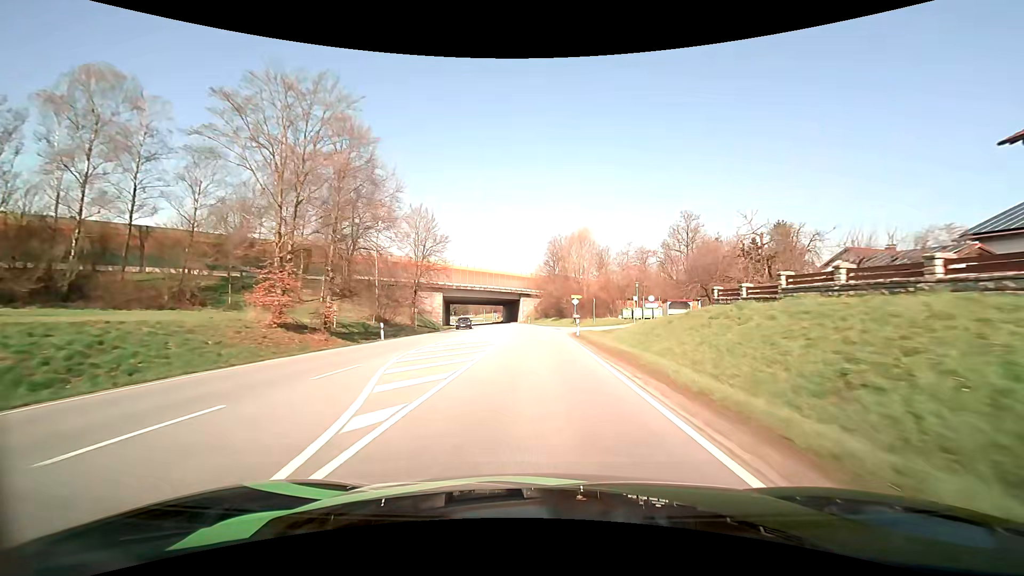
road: primary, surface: asphalt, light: Day
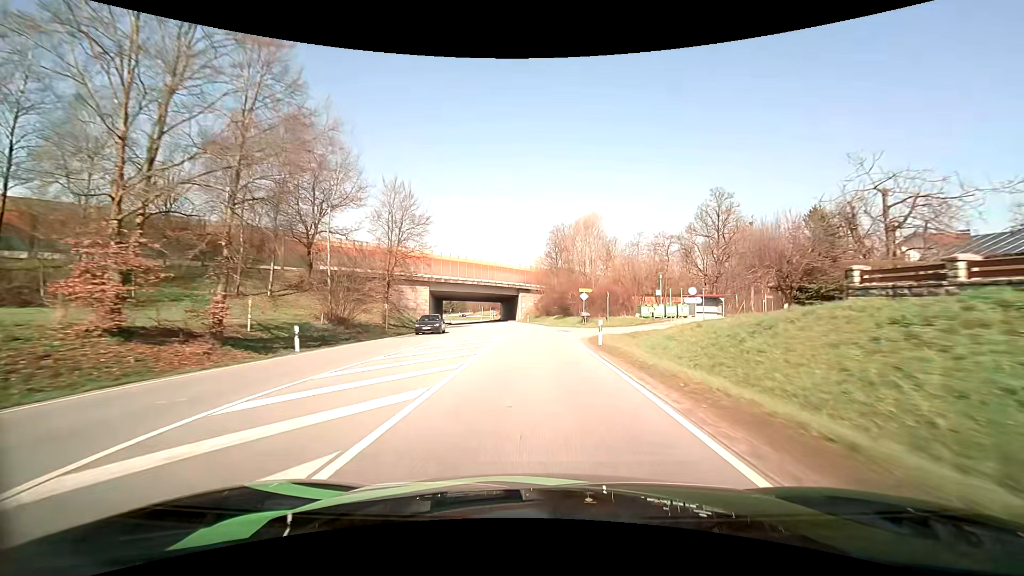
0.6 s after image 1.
(0.0, +10.9) m; 0°
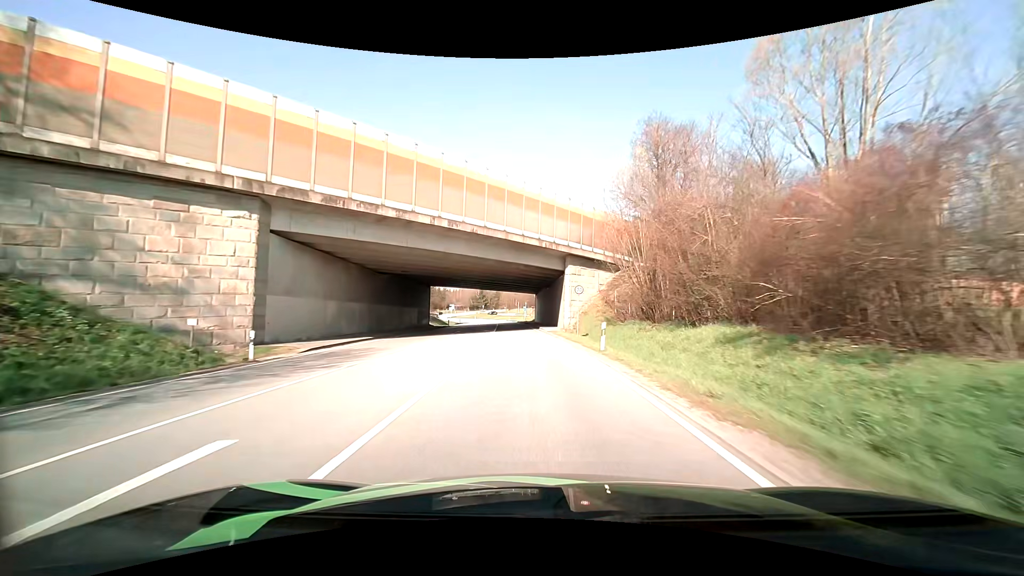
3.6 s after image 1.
(-1.9, +53.7) m; -5°
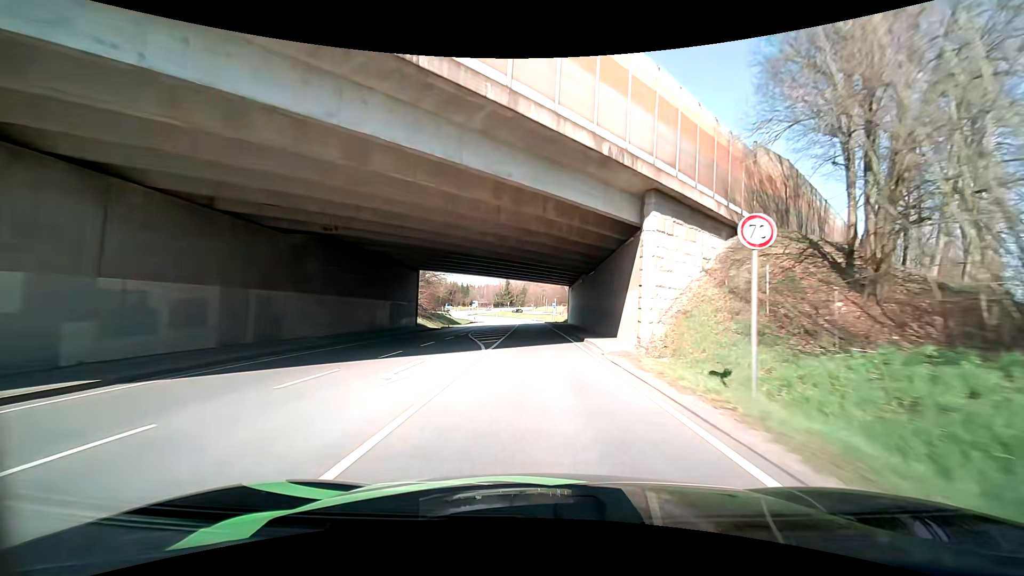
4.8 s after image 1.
(-0.4, +21.6) m; -3°
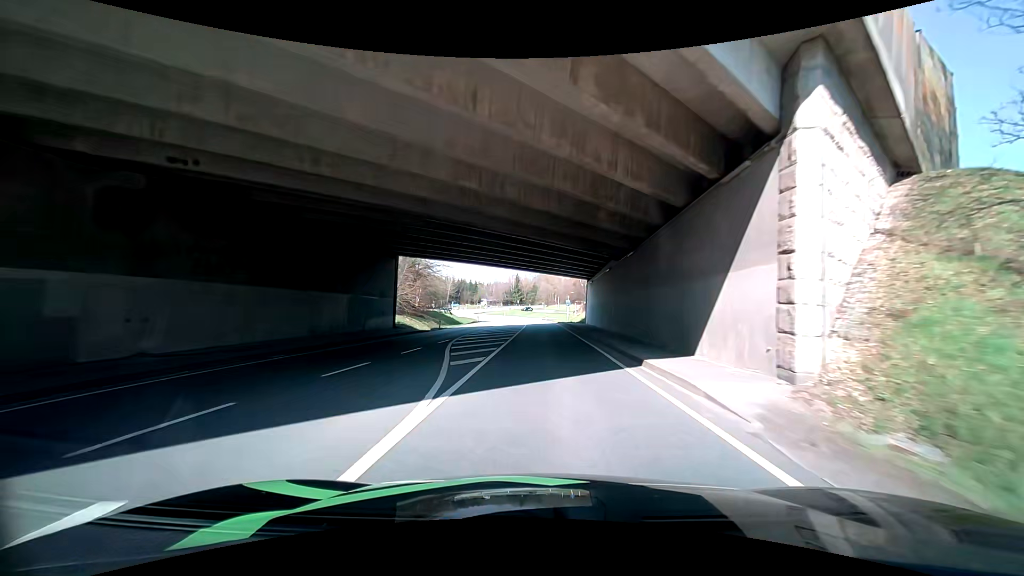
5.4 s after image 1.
(-0.1, +10.8) m; -2°
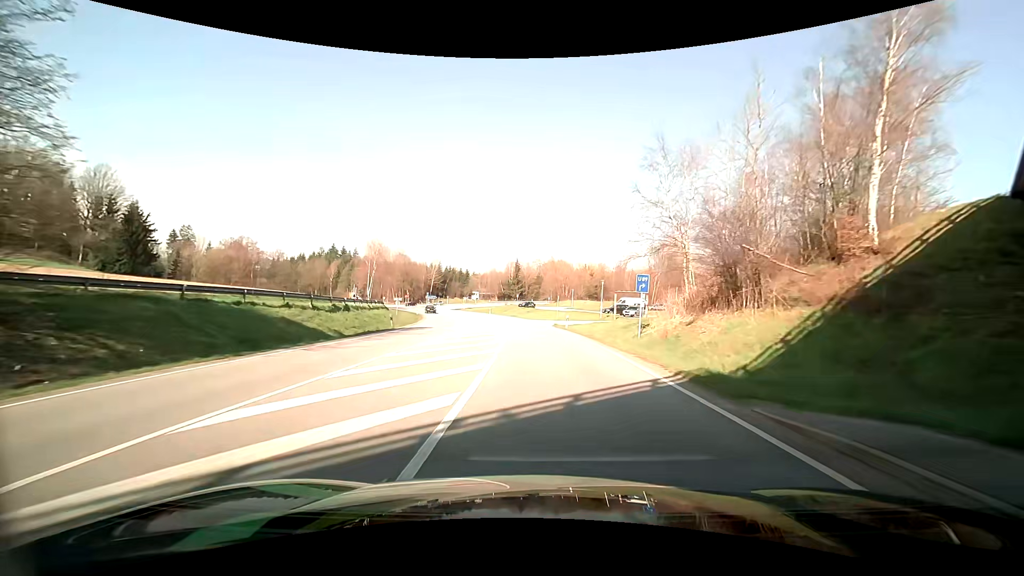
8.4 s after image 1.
(+0.5, +52.5) m; -4°
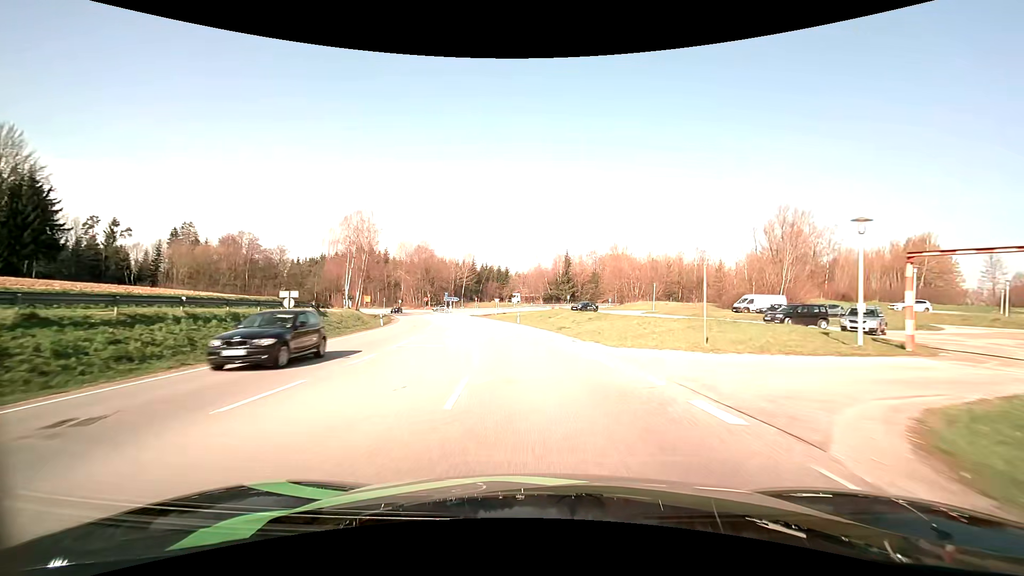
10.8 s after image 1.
(+1.0, +40.3) m; -1°
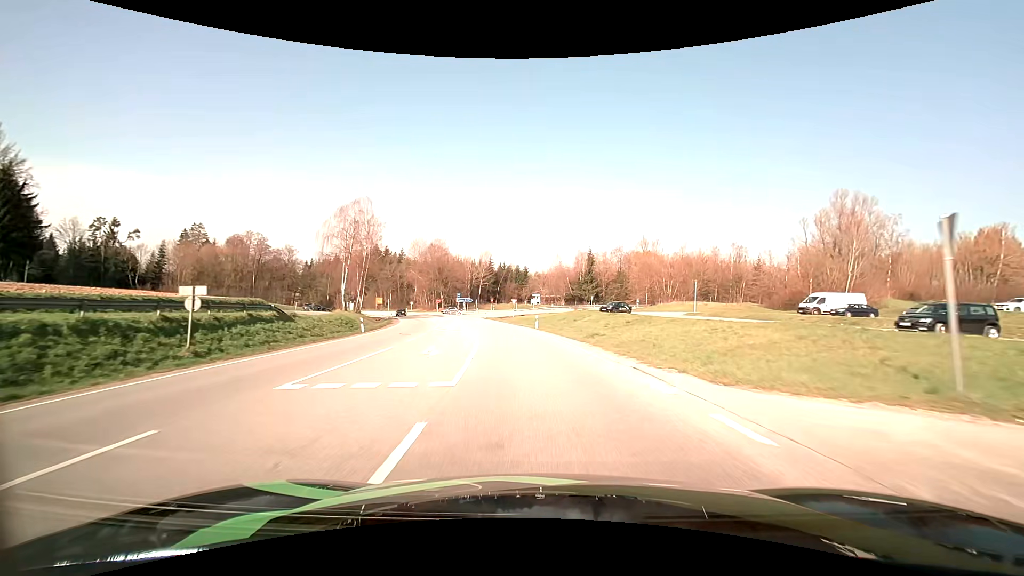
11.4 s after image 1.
(-0.2, +10.0) m; -2°
(0, +10) (-1, +20) (-2, +30) (-4, +40) (-5, +50) (-8, +59) (-10, +69) (-13, +79) (-17, +88) (-20, +97) m
